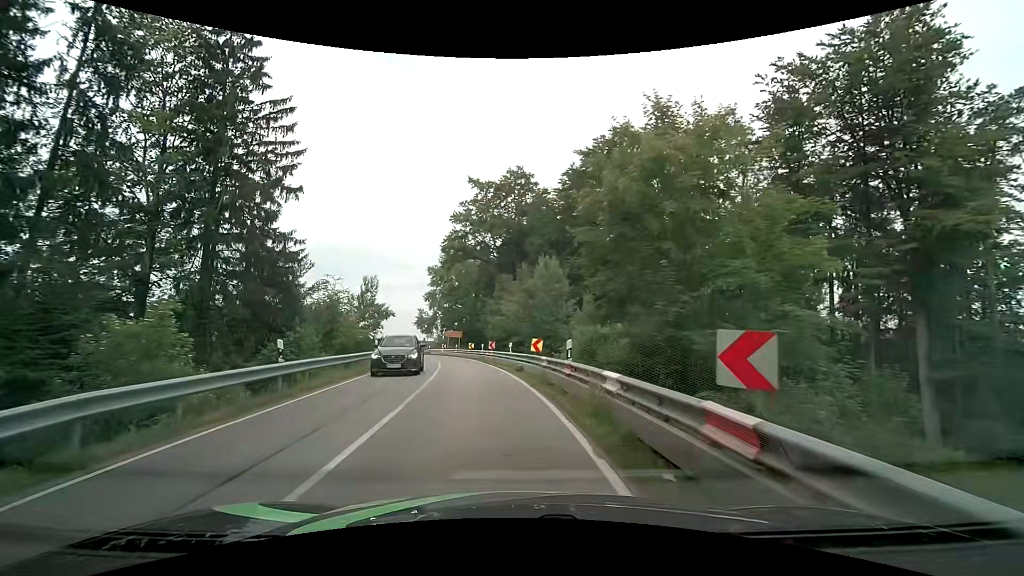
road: secondary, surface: asphalt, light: Day
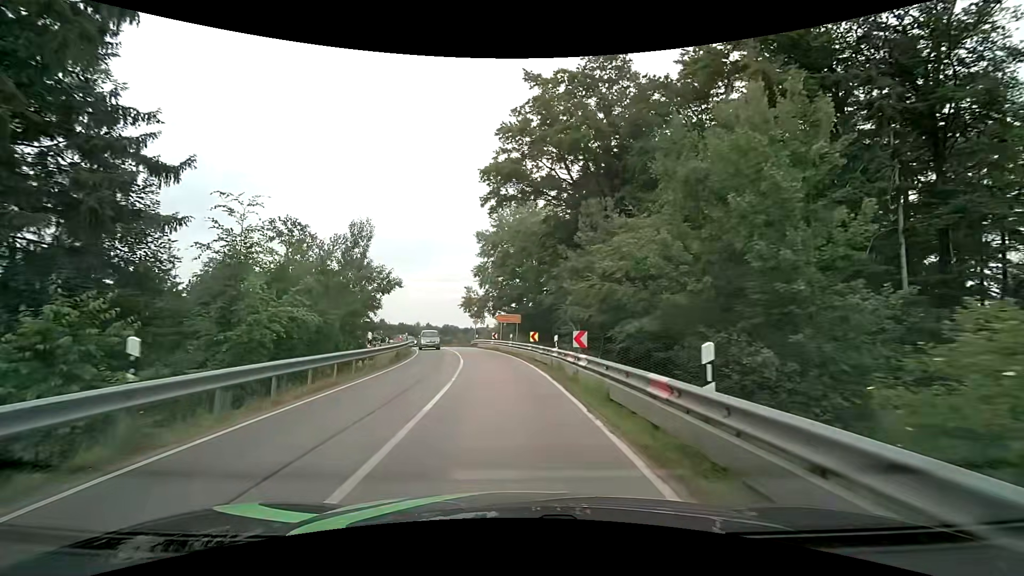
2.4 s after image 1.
(-1.7, +20.7) m; -7°
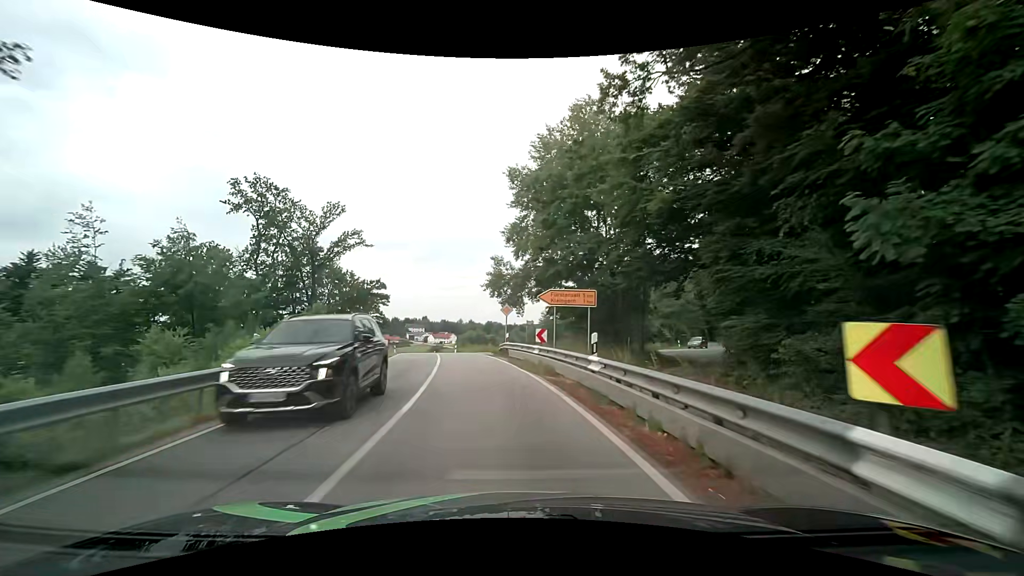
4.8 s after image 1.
(-1.3, +24.5) m; -6°
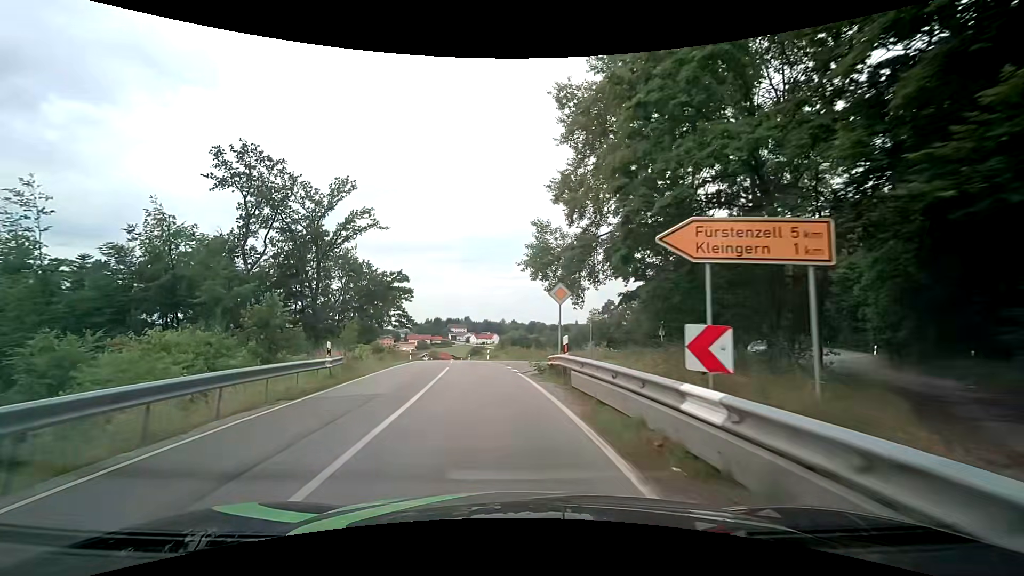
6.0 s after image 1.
(-0.5, +13.7) m; -4°
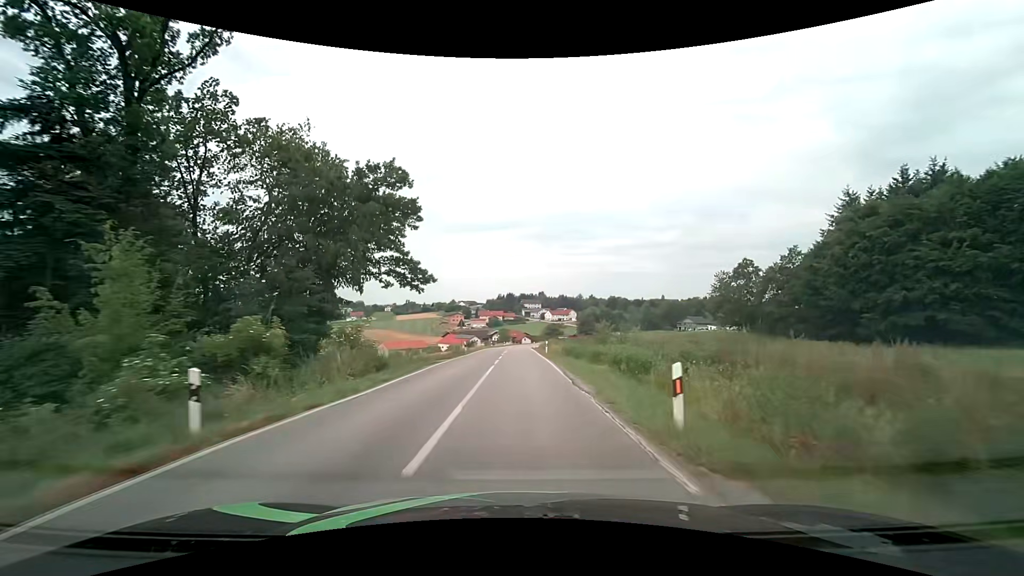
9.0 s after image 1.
(-4.1, +38.1) m; -9°
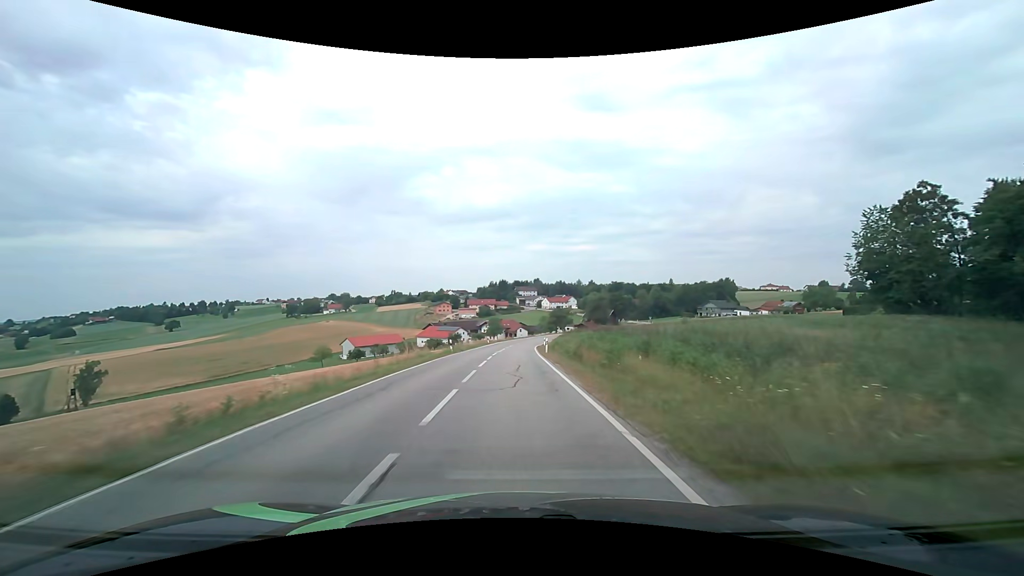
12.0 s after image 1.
(+0.1, +45.3) m; +1°
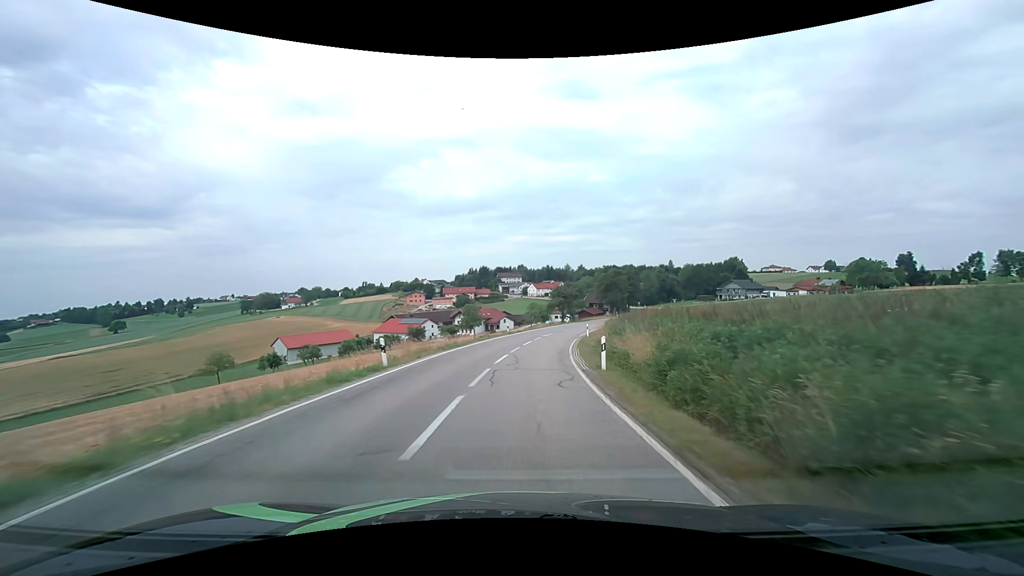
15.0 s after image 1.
(0.0, +47.3) m; +2°
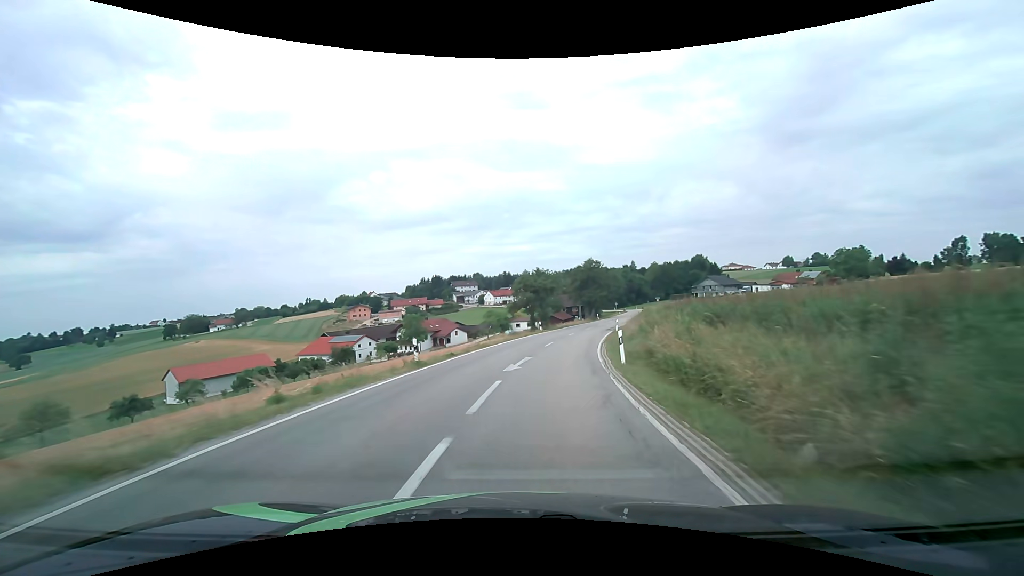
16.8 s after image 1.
(+1.1, +26.7) m; +5°
(0, +10) (+1, +20) (+3, +30) (+5, +40) (+7, +49) (+10, +59) (+13, +68) (+16, +78) (+19, +88) (+22, +97) m
